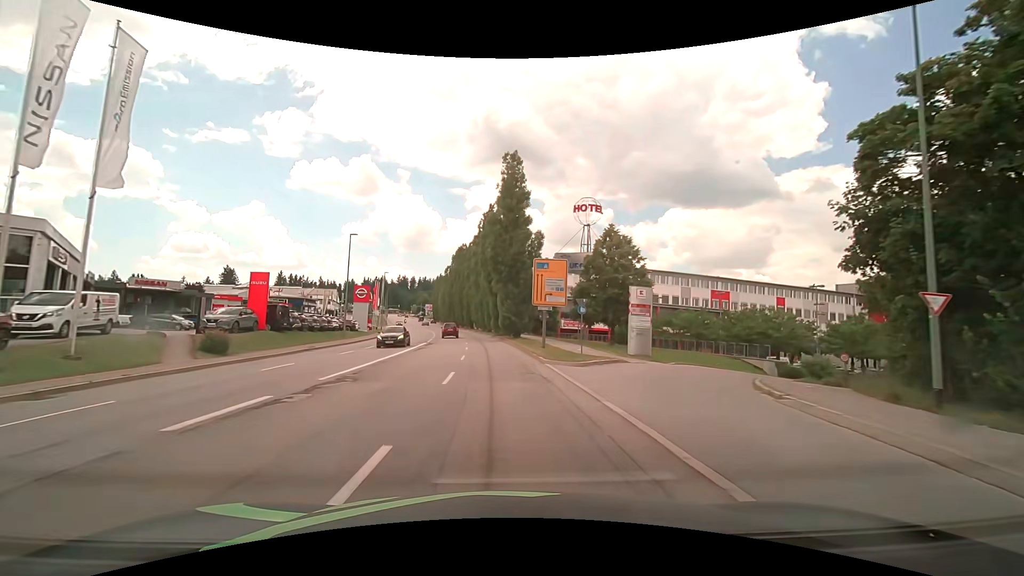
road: tertiary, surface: asphalt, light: Day
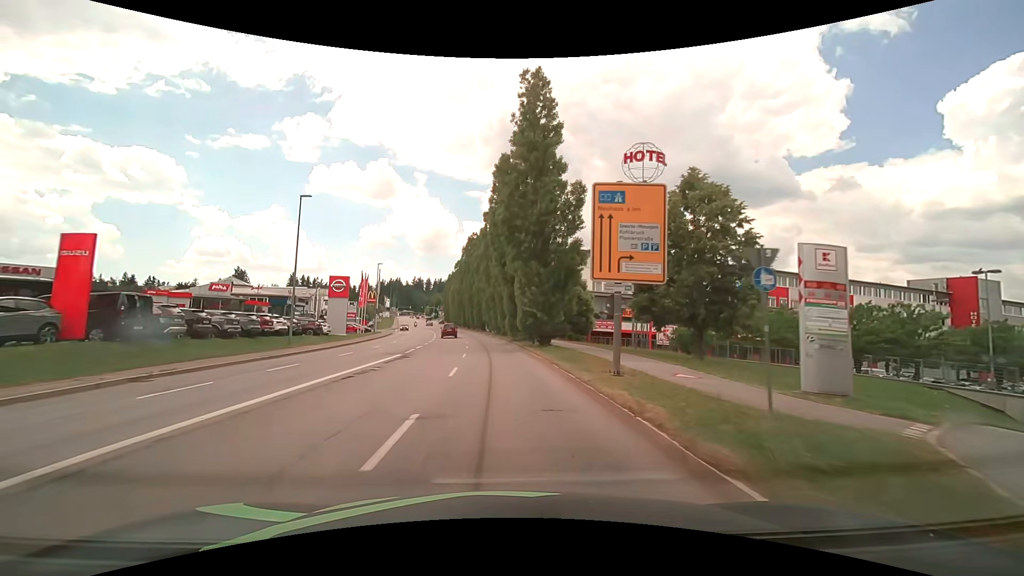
(-0.2, +15.9) m; -1°
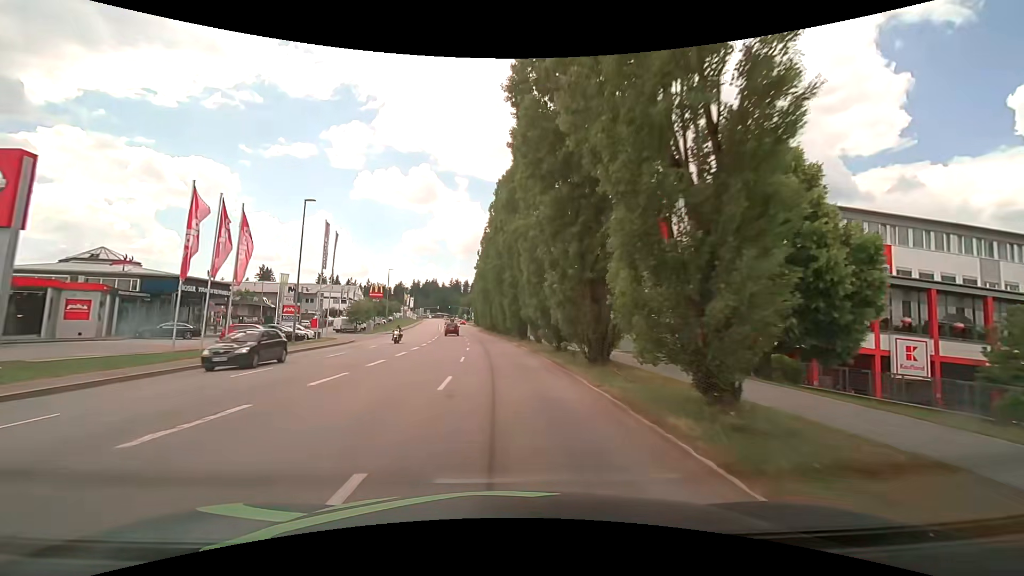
(-1.9, +39.5) m; -4°
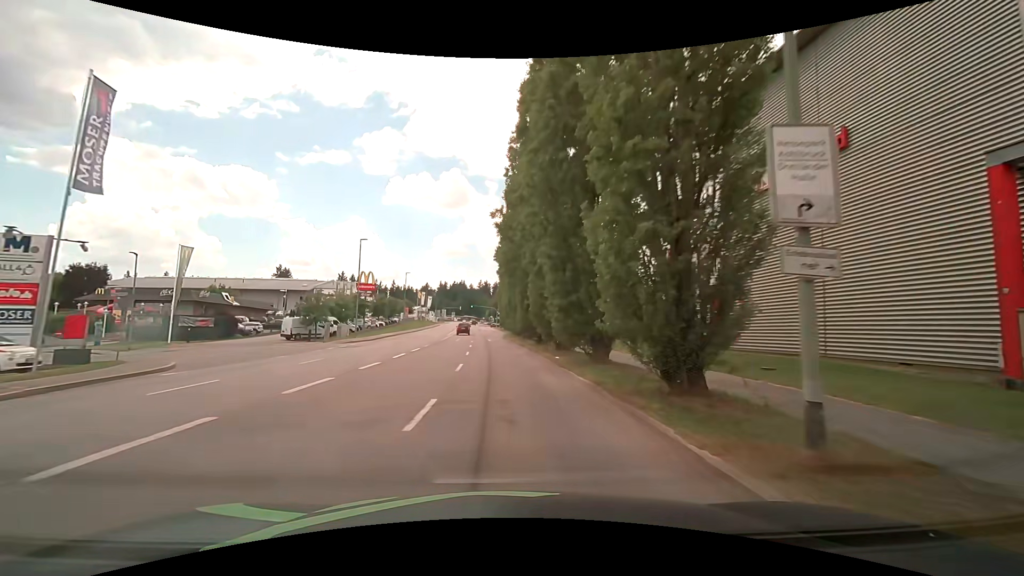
(-1.4, +31.6) m; -4°
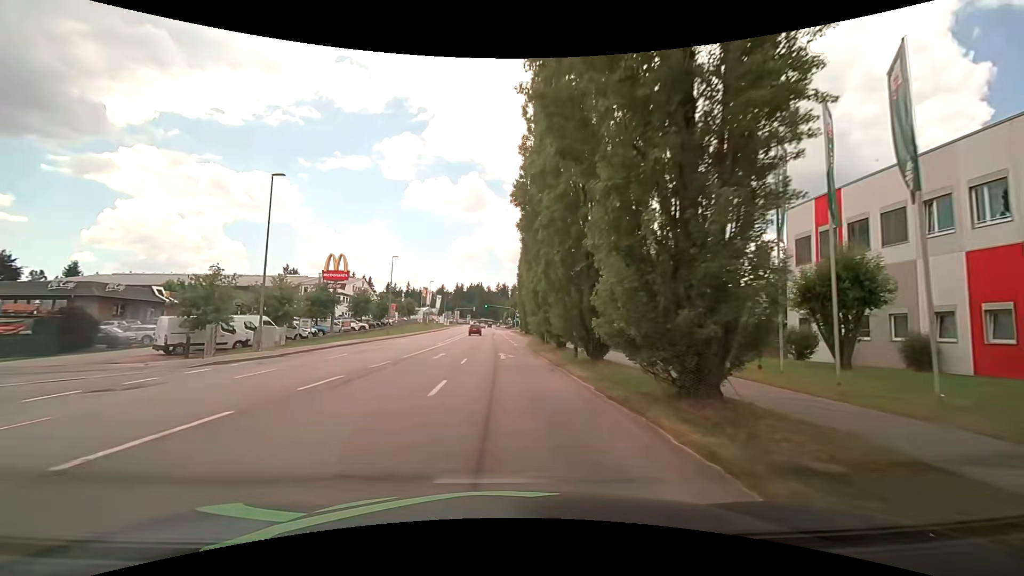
(-0.7, +23.7) m; -3°
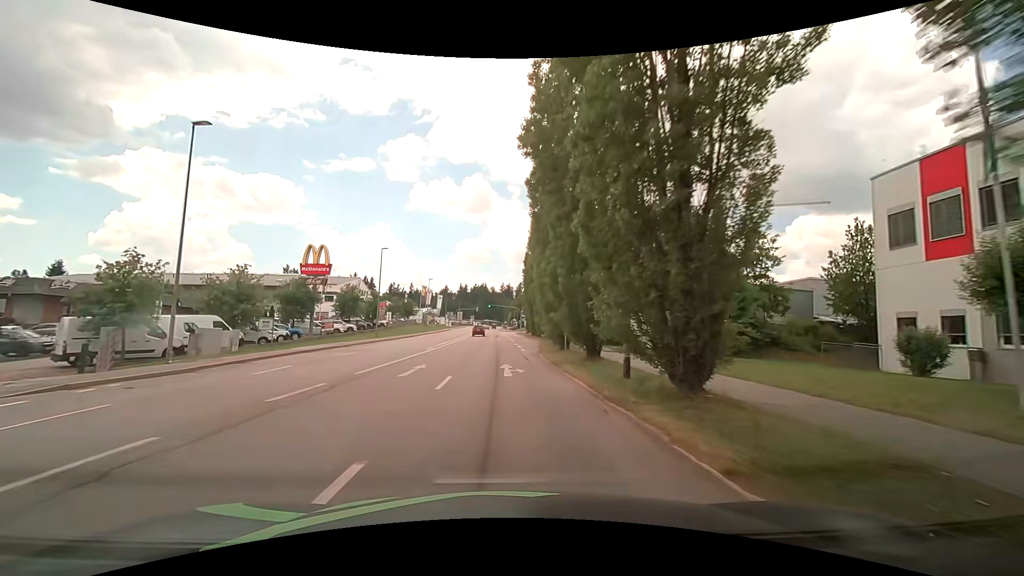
(0.0, +7.9) m; 0°
